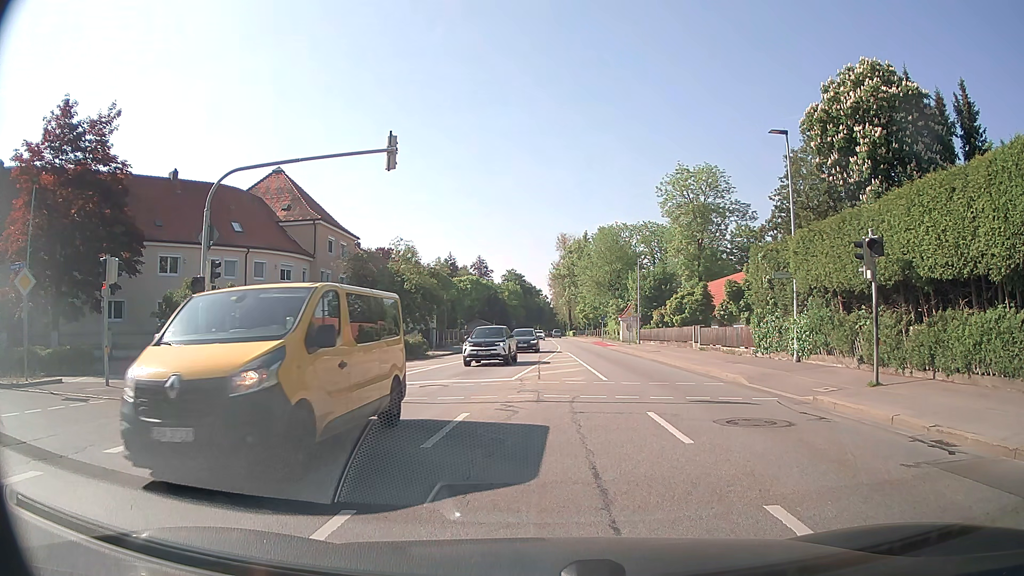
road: secondary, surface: asphalt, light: Day
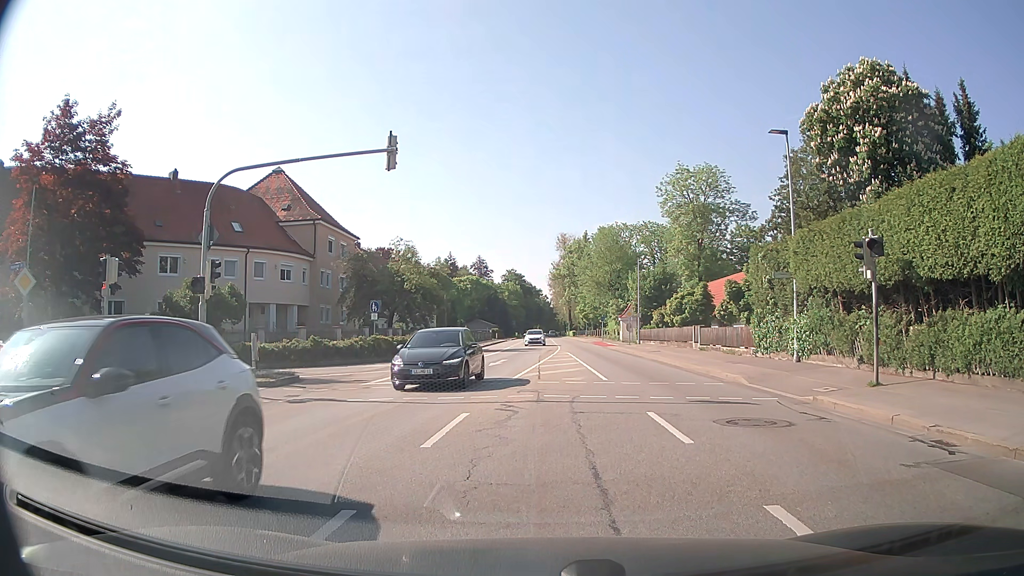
(0.0, 0.0) m; 0°
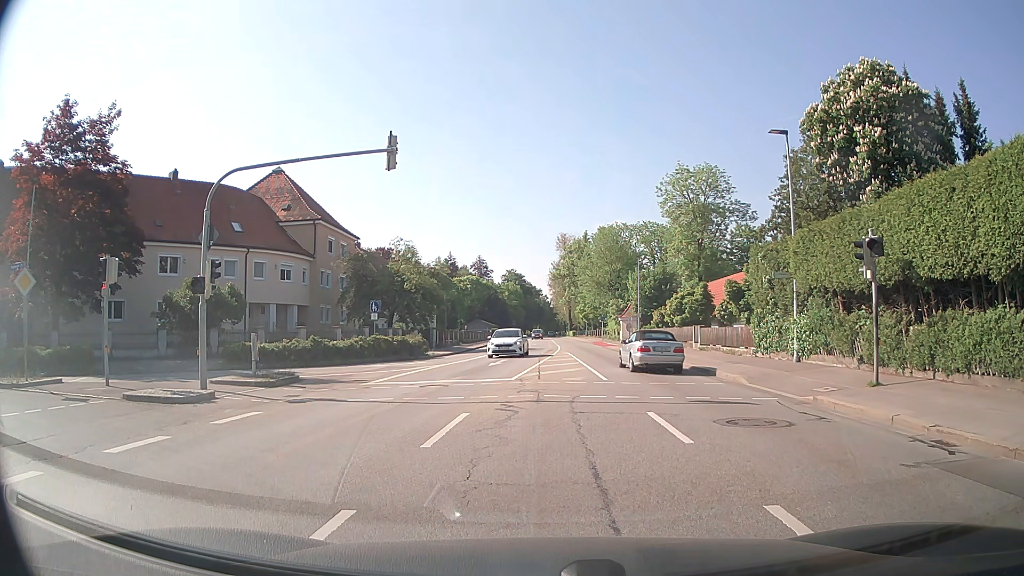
(0.0, 0.0) m; 0°
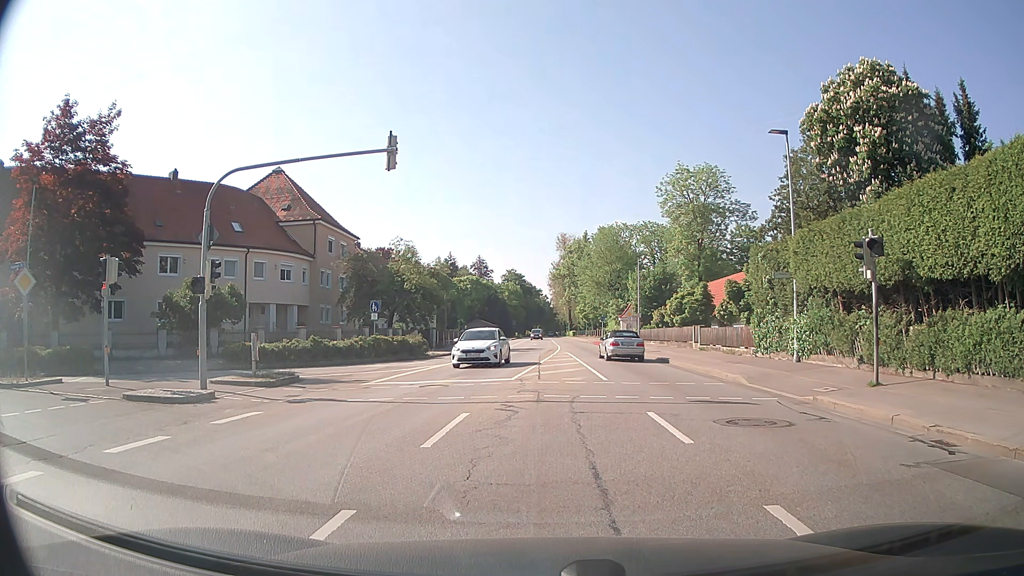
(0.0, 0.0) m; 0°
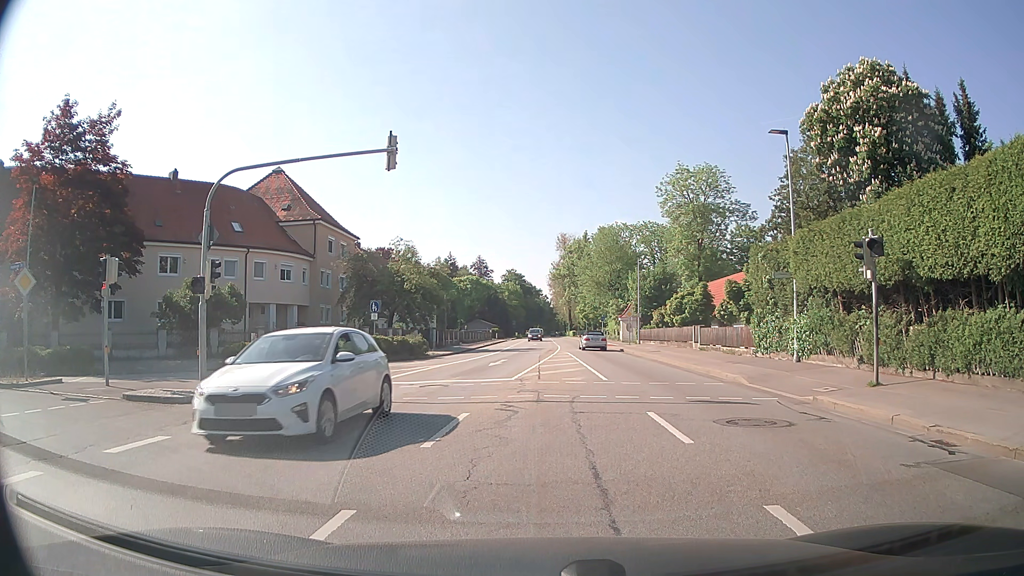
(0.0, 0.0) m; 0°
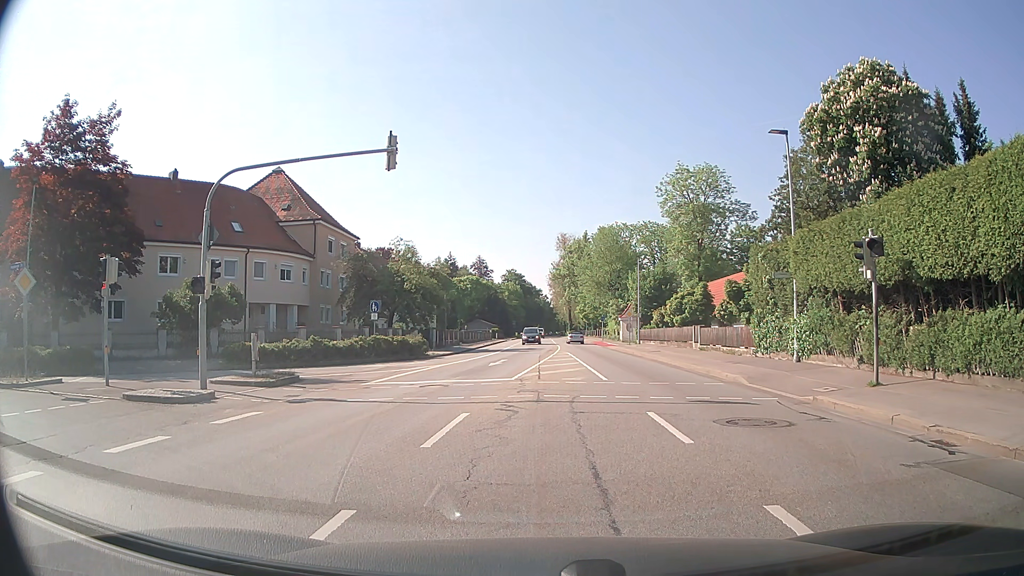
(0.0, 0.0) m; 0°
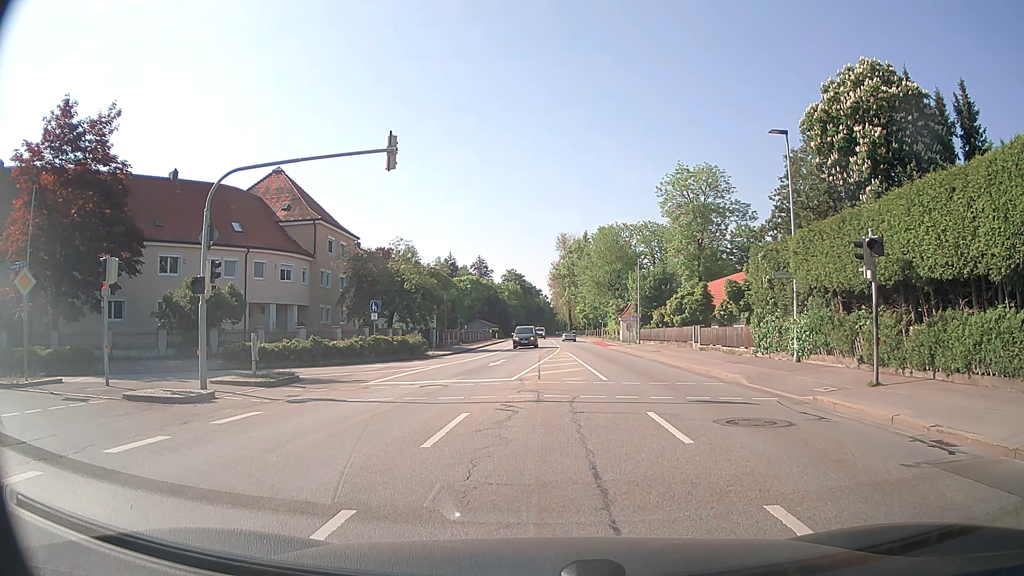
(0.0, 0.0) m; 0°
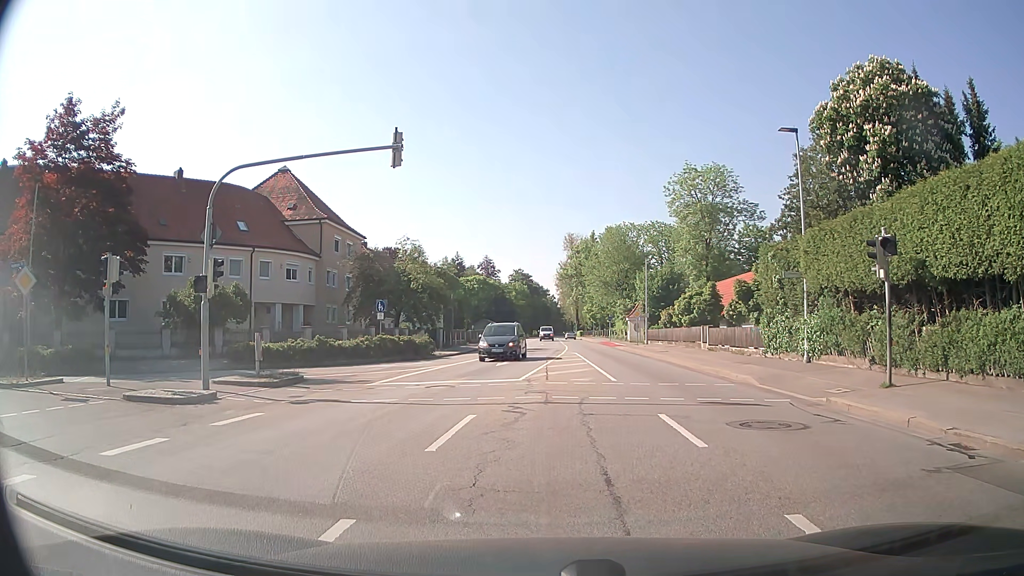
(0.0, +0.2) m; 0°
(-5, +8) (-15, +11) (-25, +10) (-34, +8) (-44, +7) (-54, +6) (-64, +6) (-74, +6) (-84, +6) (-94, +6) m
